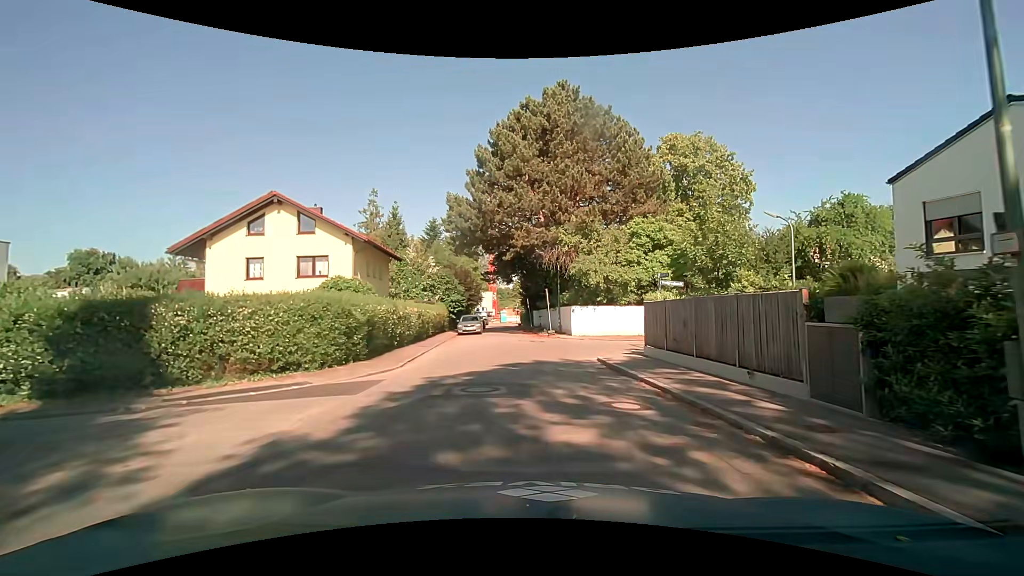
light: Day
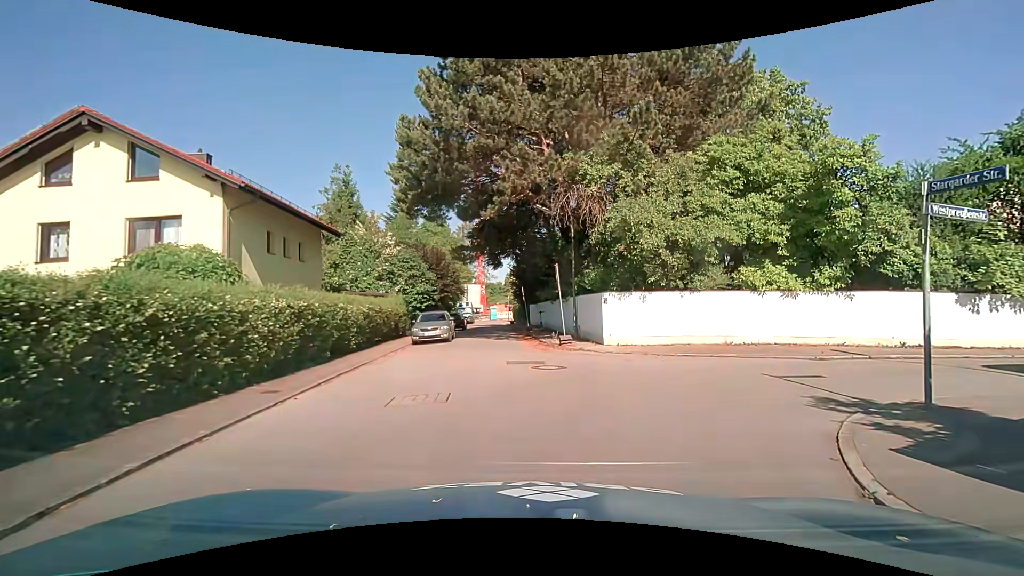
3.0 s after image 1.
(-0.2, +13.3) m; +1°
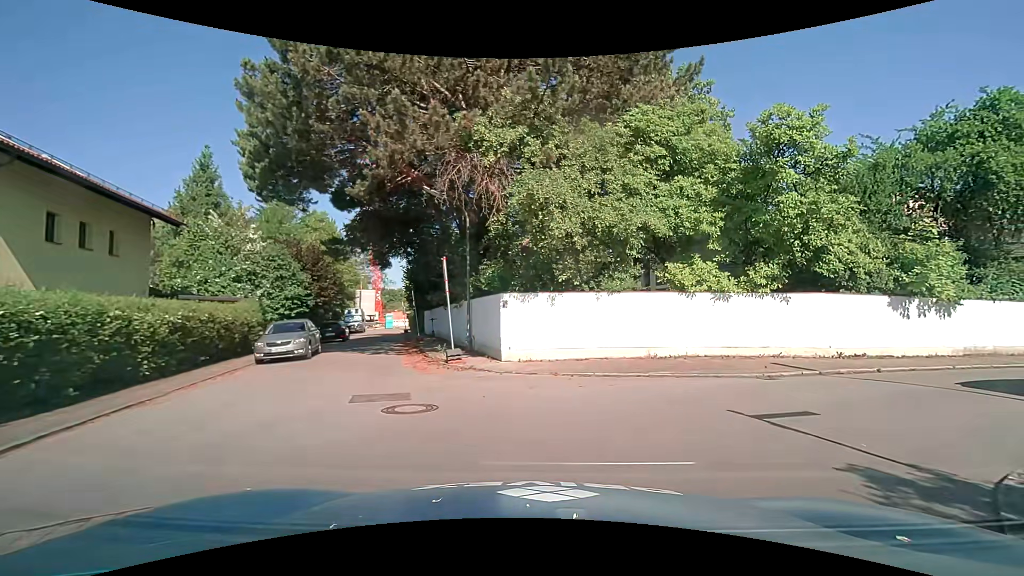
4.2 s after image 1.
(+0.3, +4.1) m; +11°
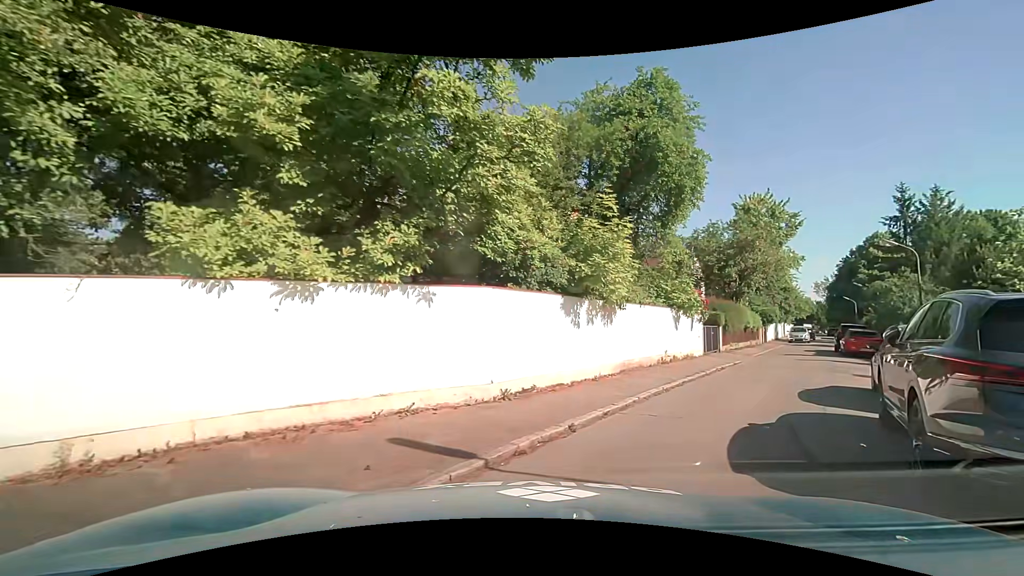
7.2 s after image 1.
(+2.8, +8.0) m; +37°
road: residential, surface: asphalt
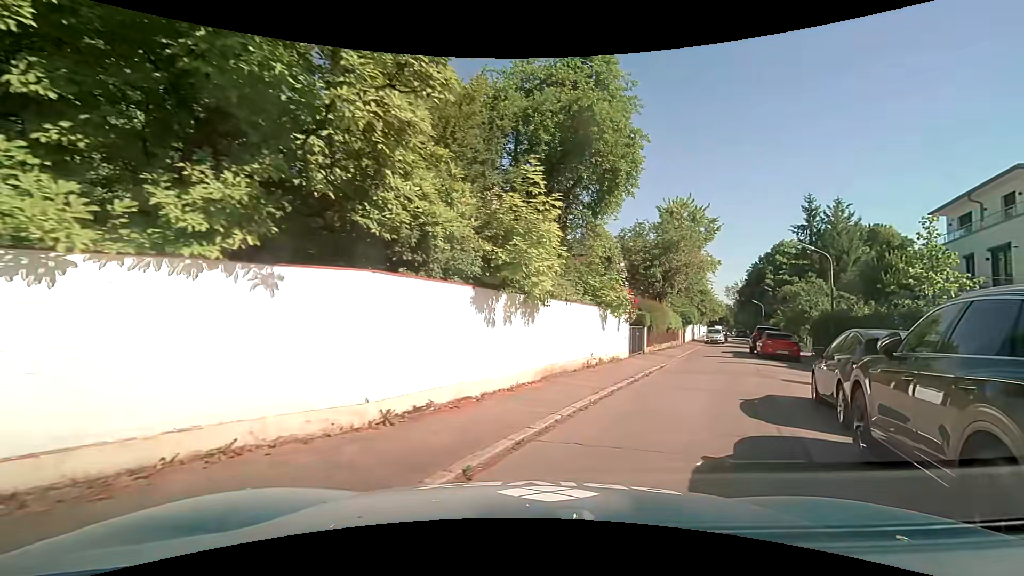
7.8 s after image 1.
(+0.1, +2.1) m; +7°
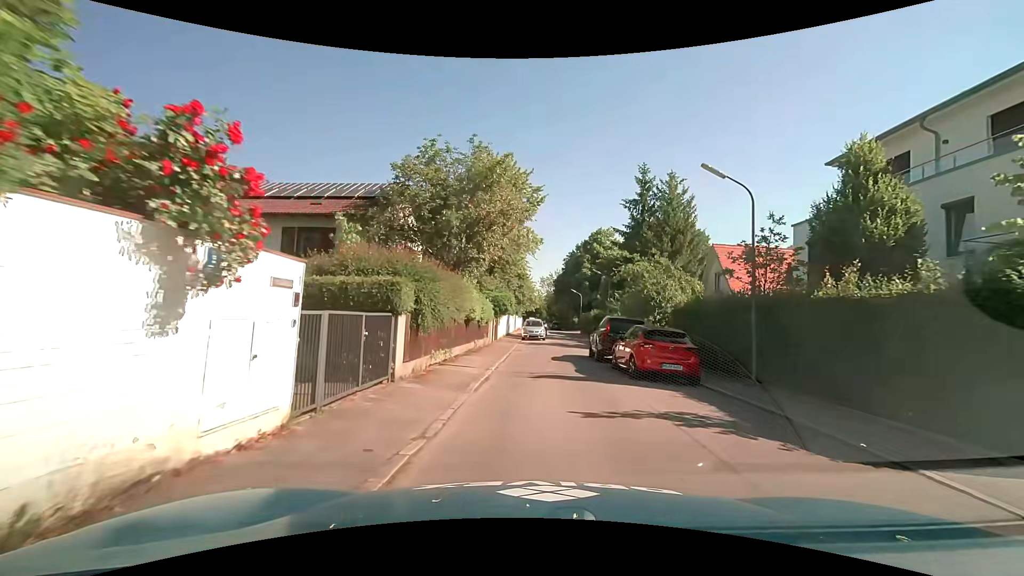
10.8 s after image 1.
(+4.3, +14.9) m; +21°
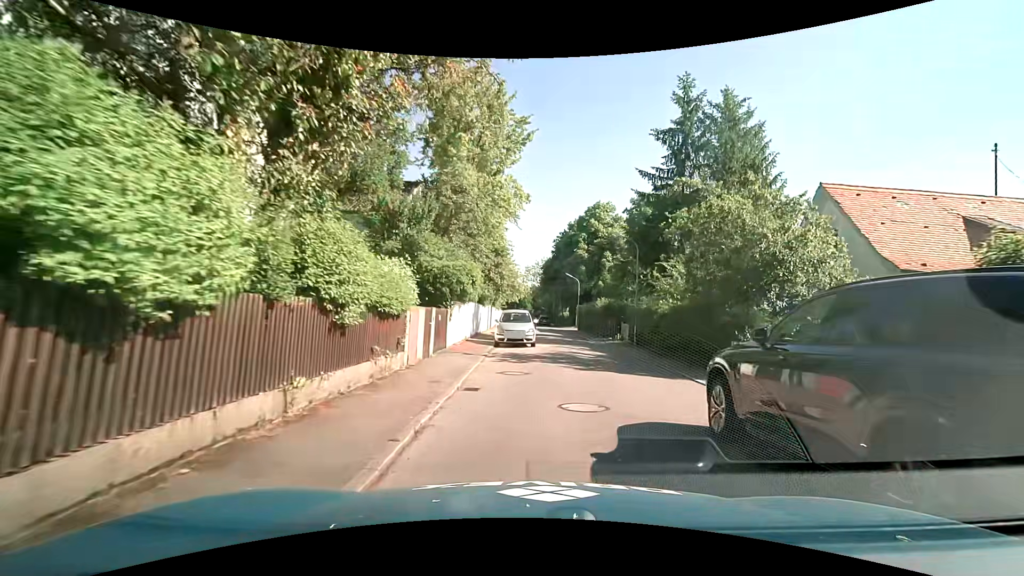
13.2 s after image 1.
(+0.2, +15.8) m; +1°
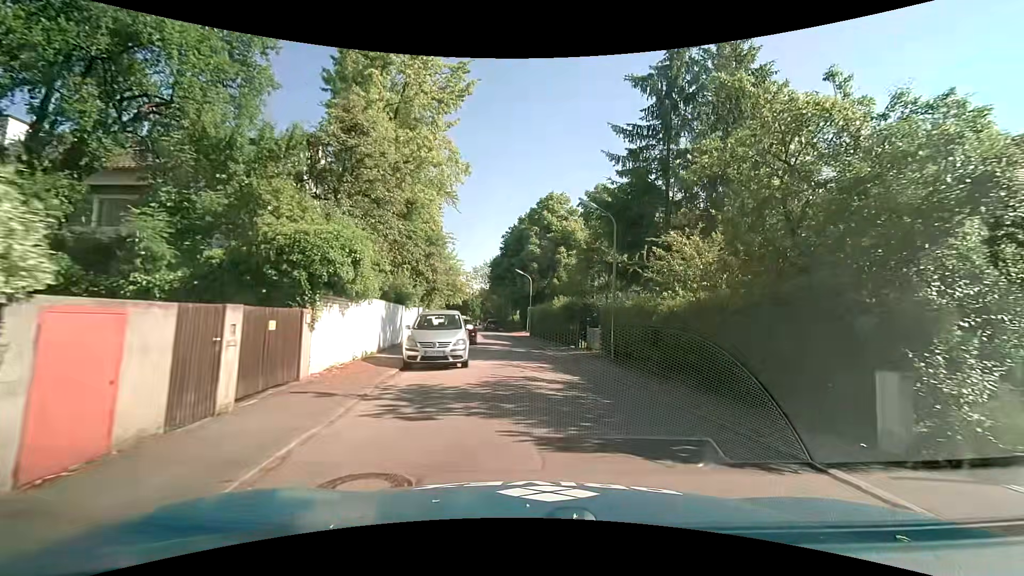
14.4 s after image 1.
(+0.5, +7.8) m; +6°
(0, +10) (0, +20) (-1, +30) (-2, +40) (-3, +50) (-6, +59) (-8, +69) (-9, +79) (-9, +89) (-10, +99) m
